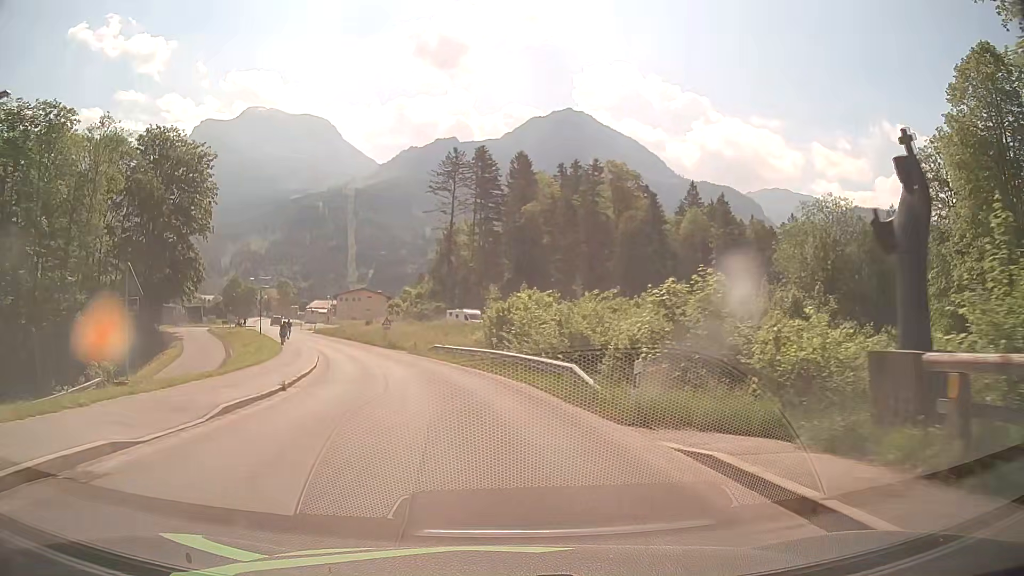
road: tertiary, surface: asphalt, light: Day
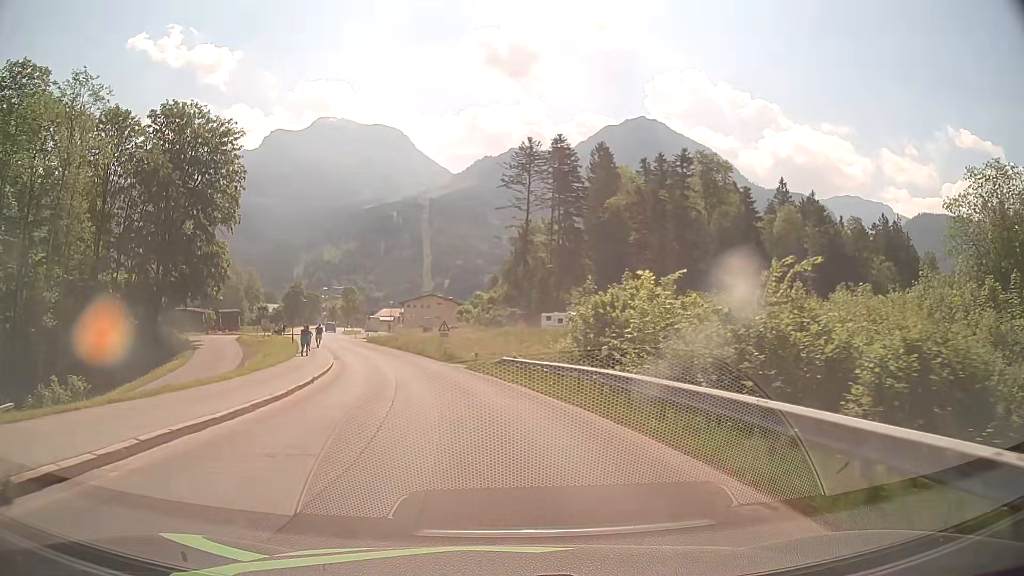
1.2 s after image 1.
(-0.8, +12.8) m; -7°
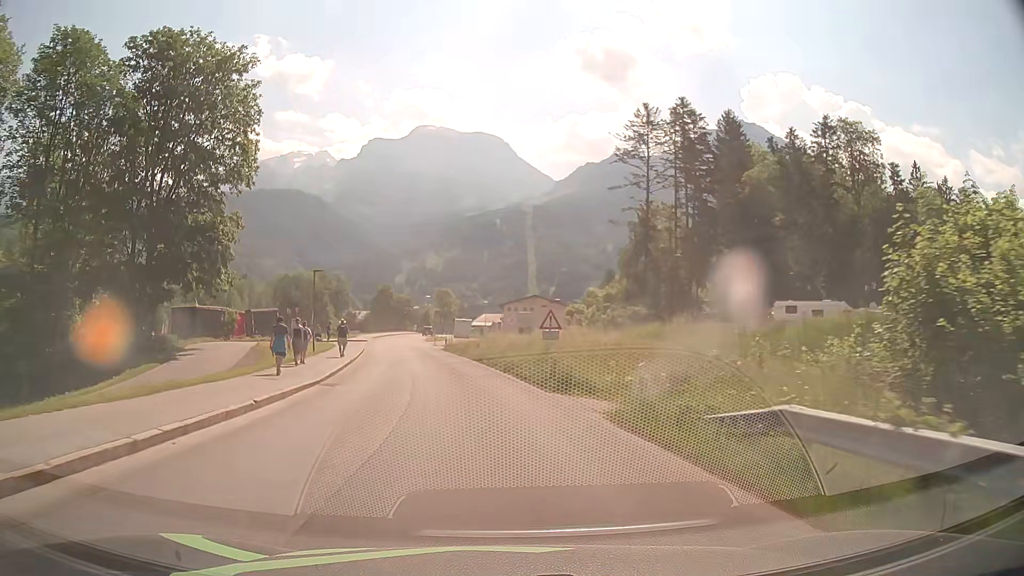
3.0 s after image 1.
(-1.6, +20.5) m; -9°
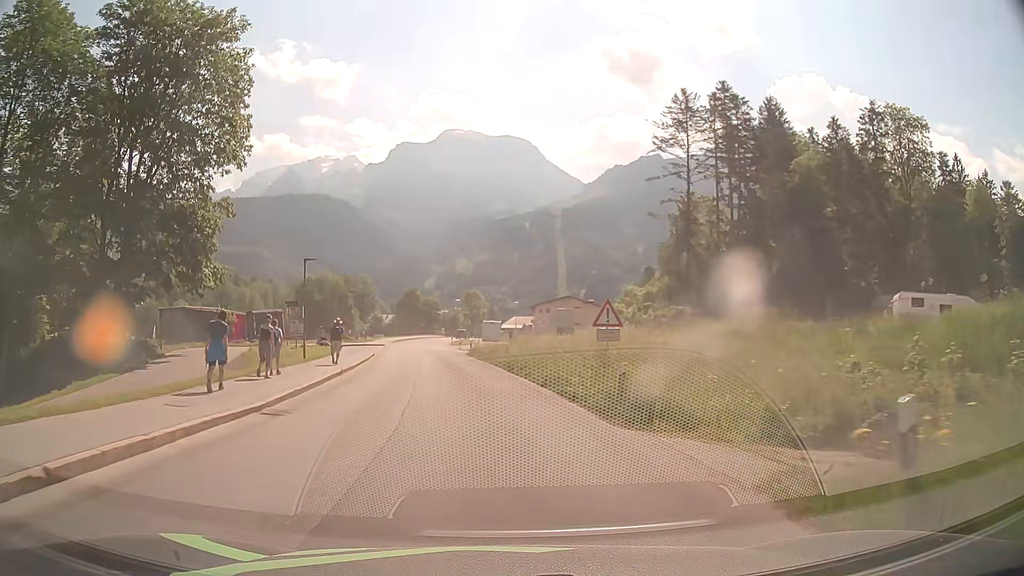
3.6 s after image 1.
(-0.2, +7.0) m; -3°
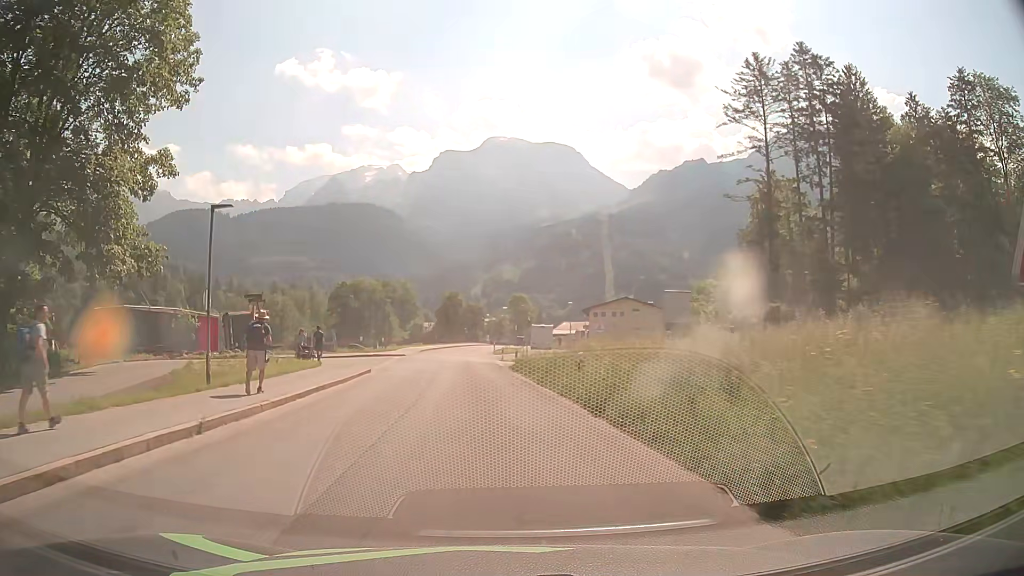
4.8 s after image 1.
(-0.5, +14.1) m; -4°
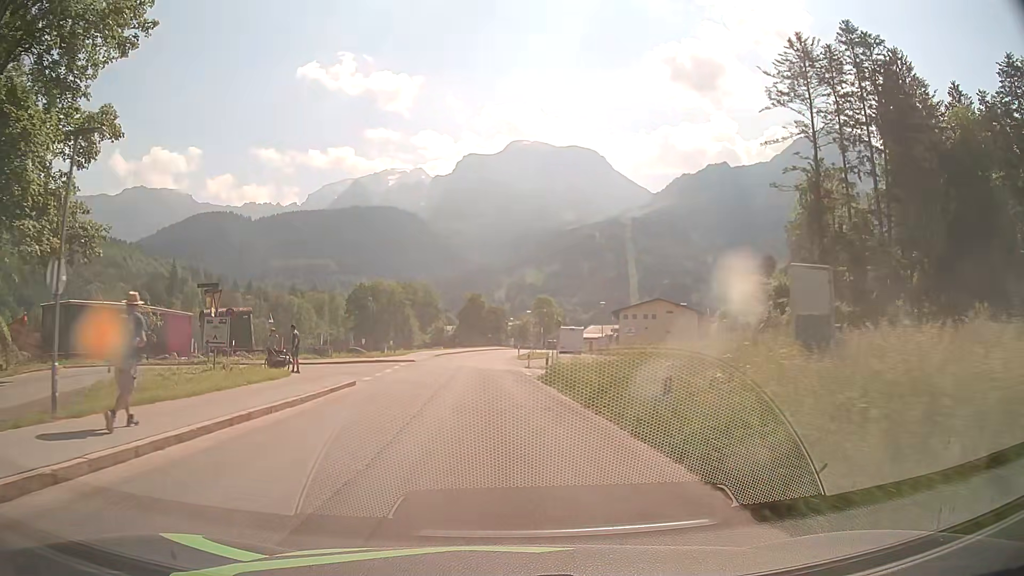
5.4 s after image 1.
(-0.1, +7.2) m; -2°
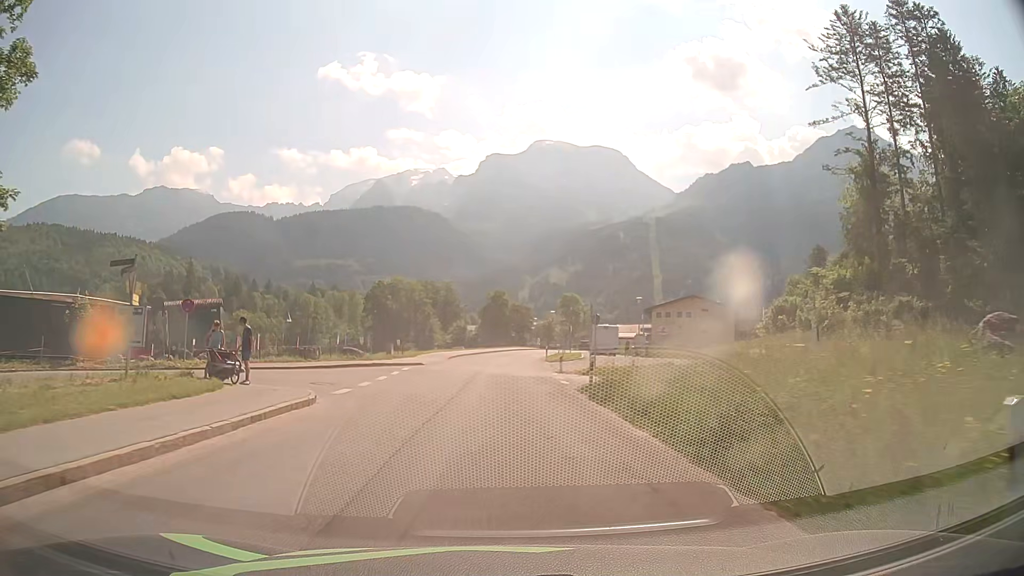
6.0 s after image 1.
(-0.1, +7.2) m; -2°
